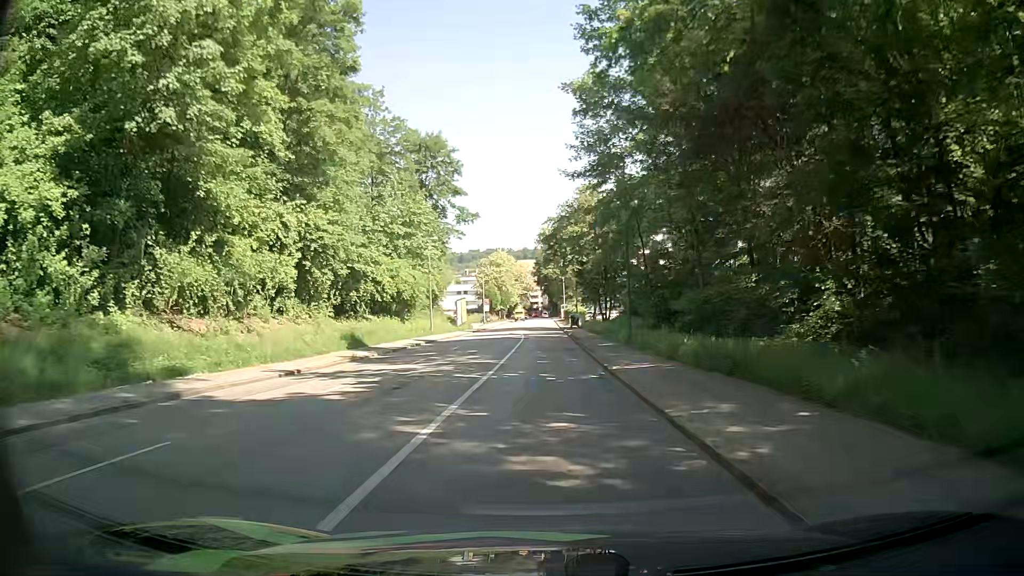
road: tertiary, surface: asphalt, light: Day
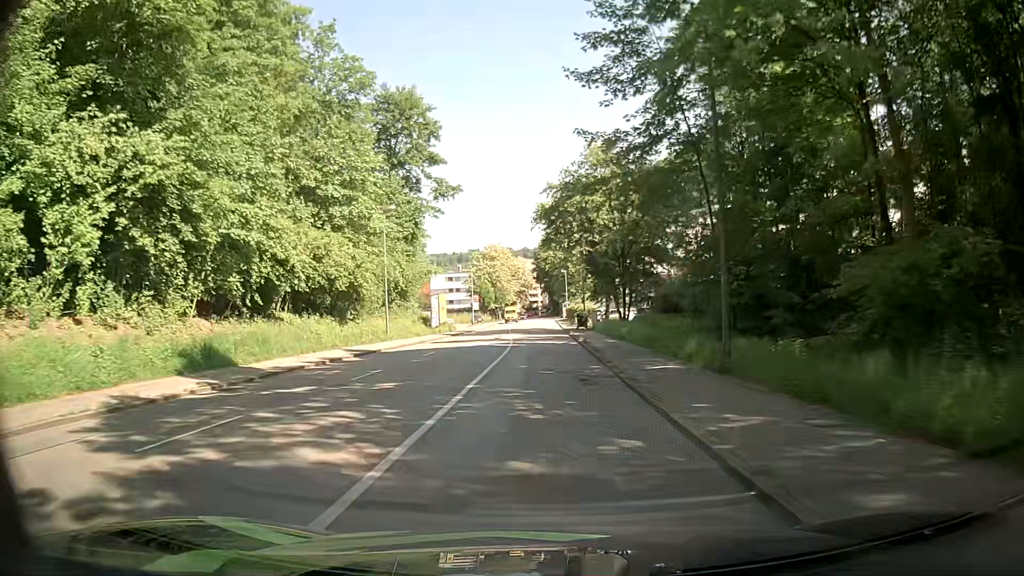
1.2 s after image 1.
(0.0, +15.8) m; +1°
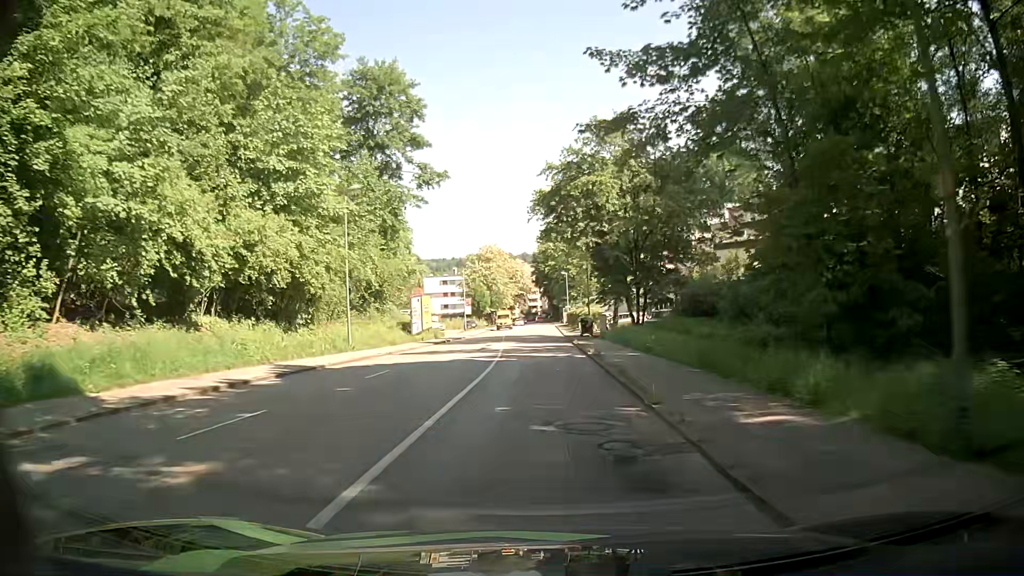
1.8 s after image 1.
(0.0, +8.0) m; 0°
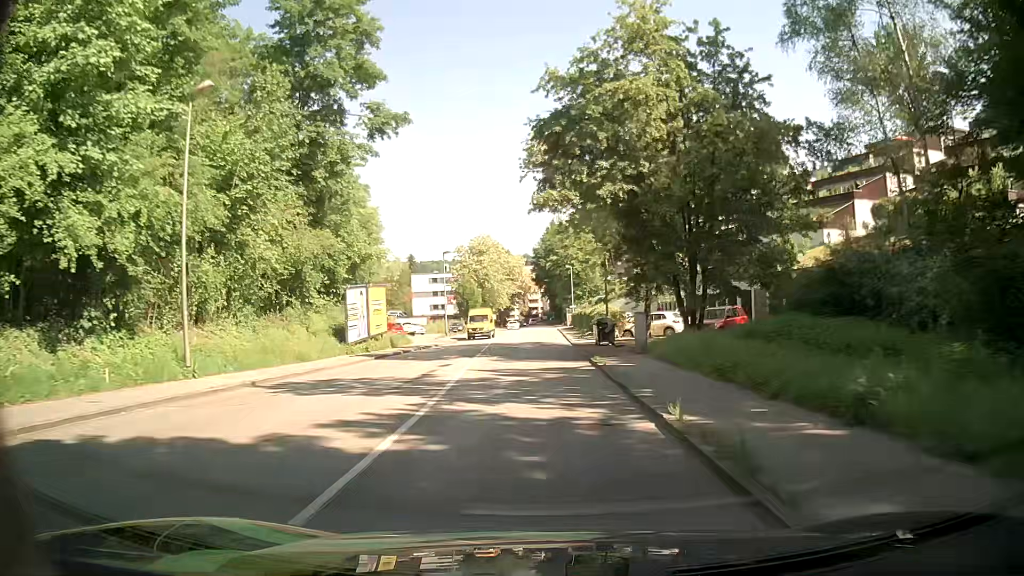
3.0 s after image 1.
(0.0, +16.0) m; 0°
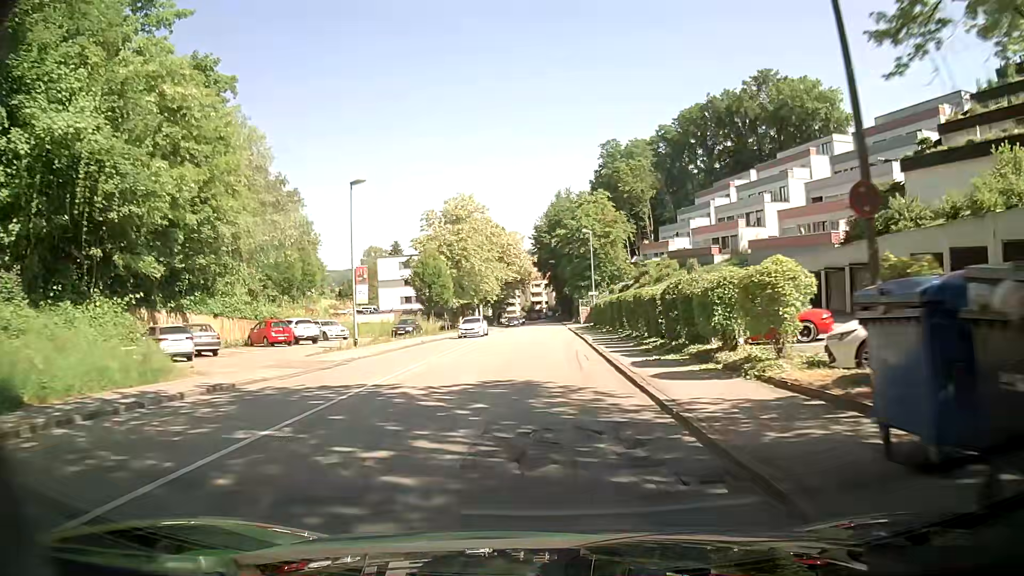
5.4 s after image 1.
(-0.4, +32.2) m; -1°
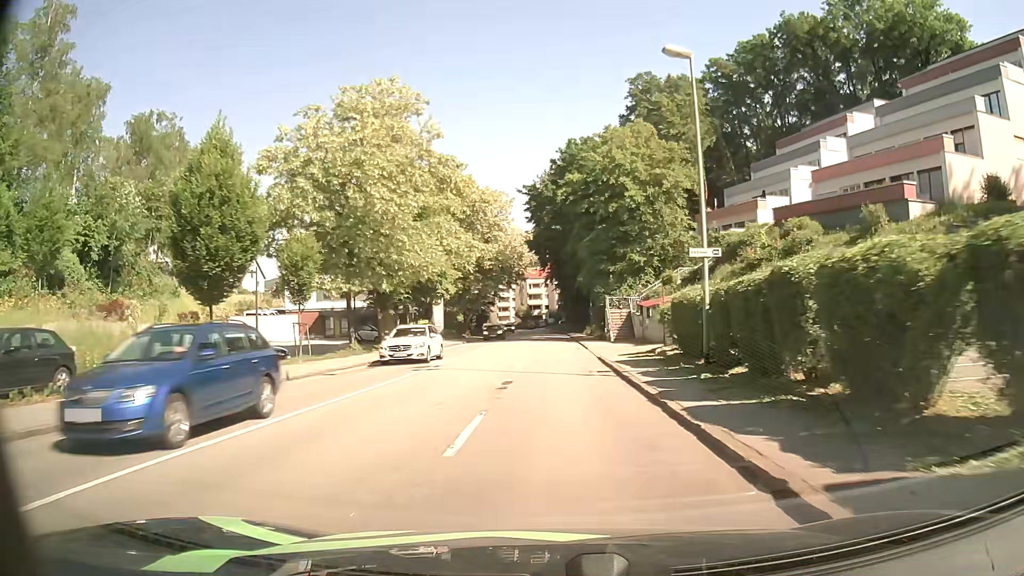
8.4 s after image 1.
(+0.3, +40.4) m; +1°
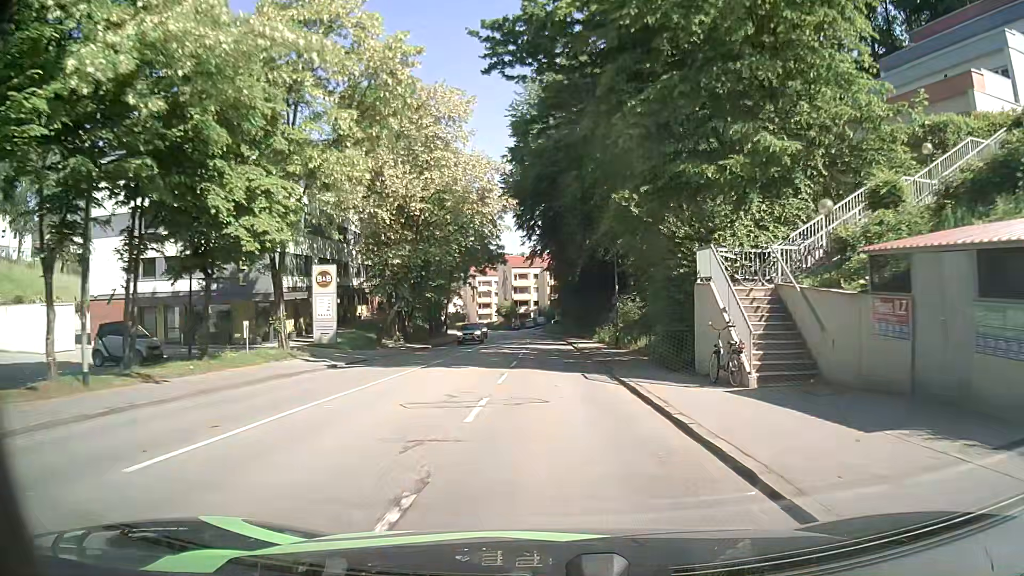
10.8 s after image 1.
(+0.1, +32.2) m; +1°
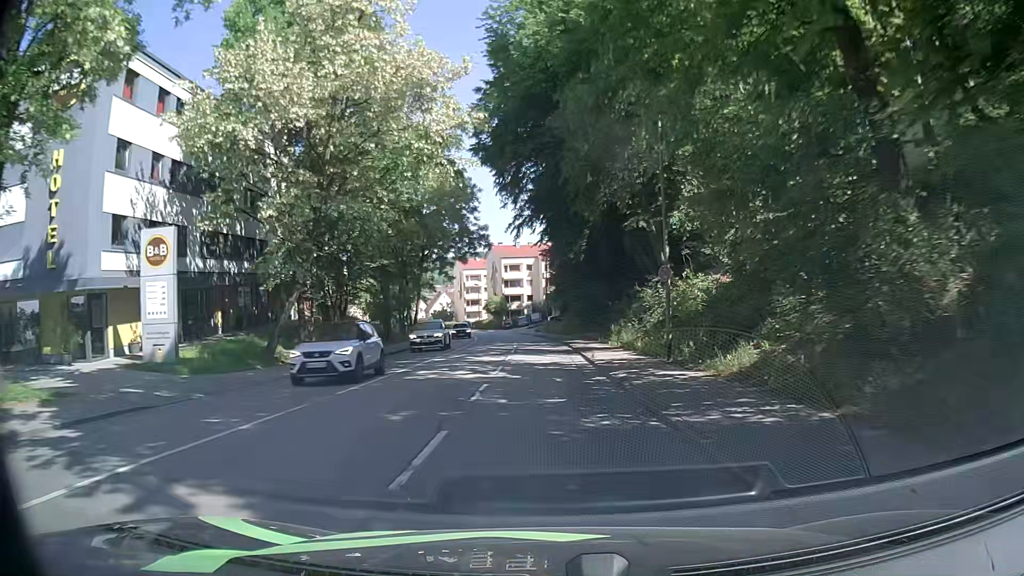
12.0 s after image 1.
(0.0, +16.1) m; 0°
(0, +10) (0, +20) (0, +30) (0, +40) (-1, +50) (-2, +60) (-3, +70) (-4, +80) (-6, +90) (-8, +99) m
